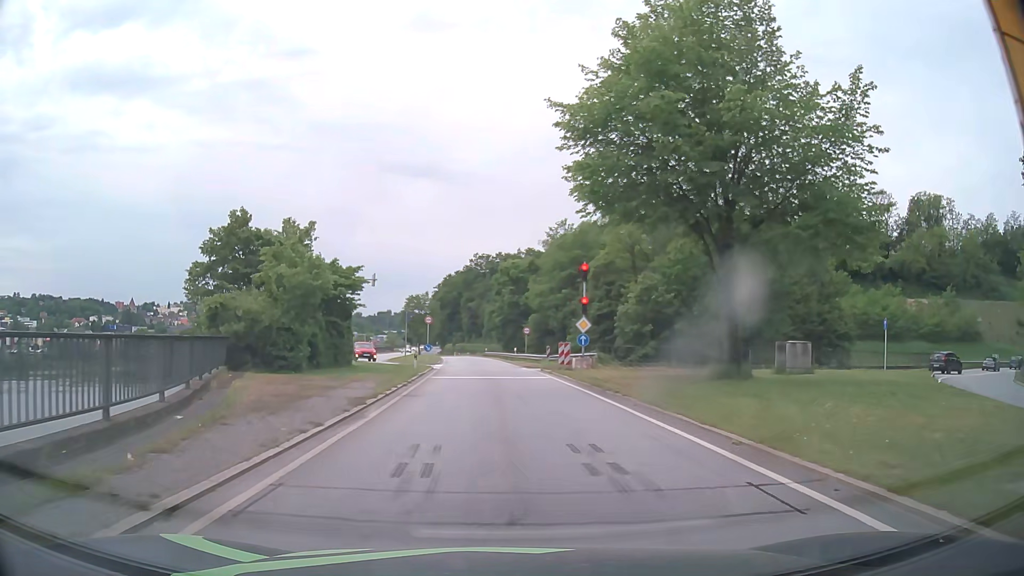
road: primary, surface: asphalt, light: Day
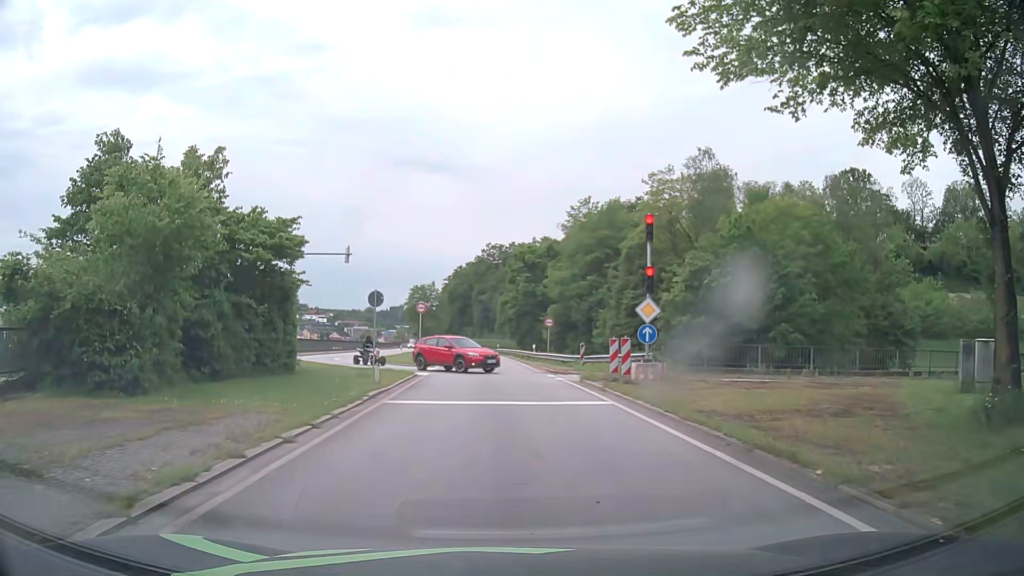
(-0.1, +11.9) m; -1°
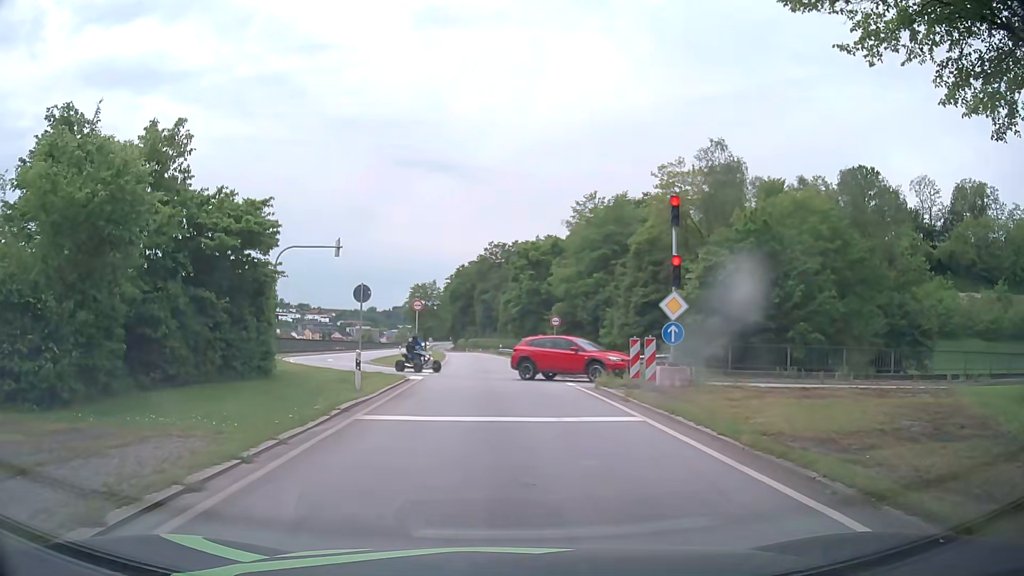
(0.0, +2.8) m; -1°
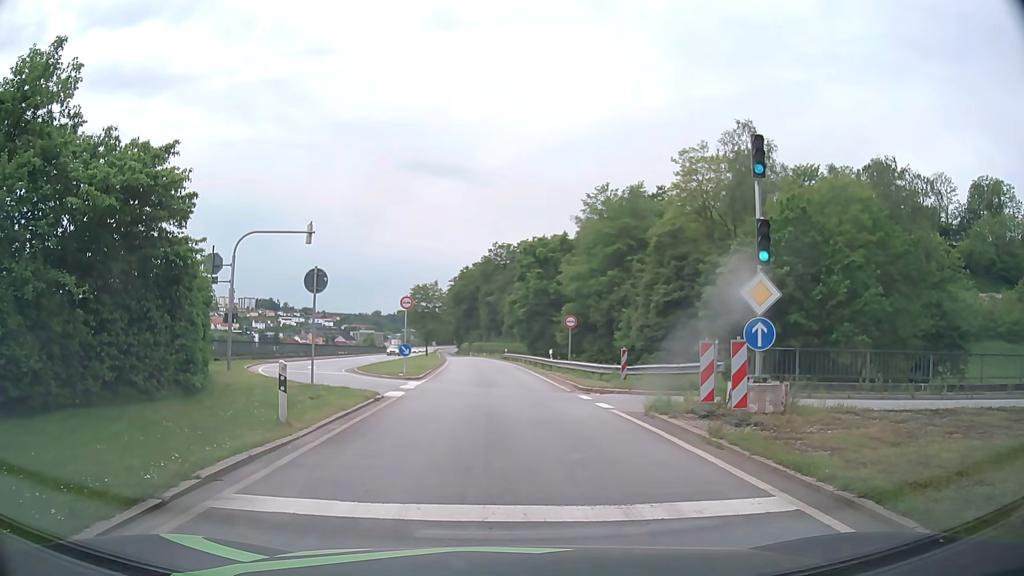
(0.0, +5.6) m; -2°
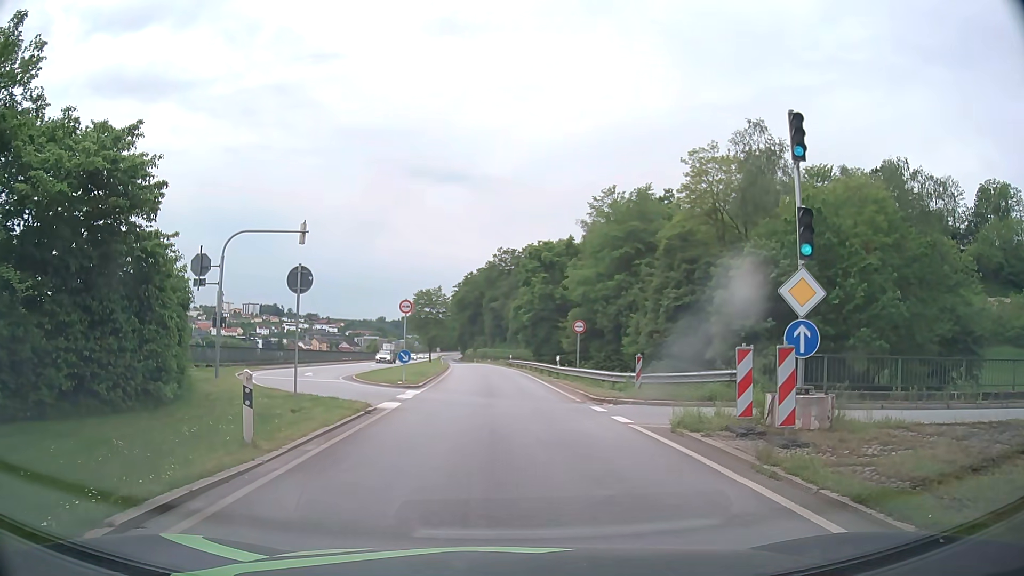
(+0.1, +1.9) m; +2°
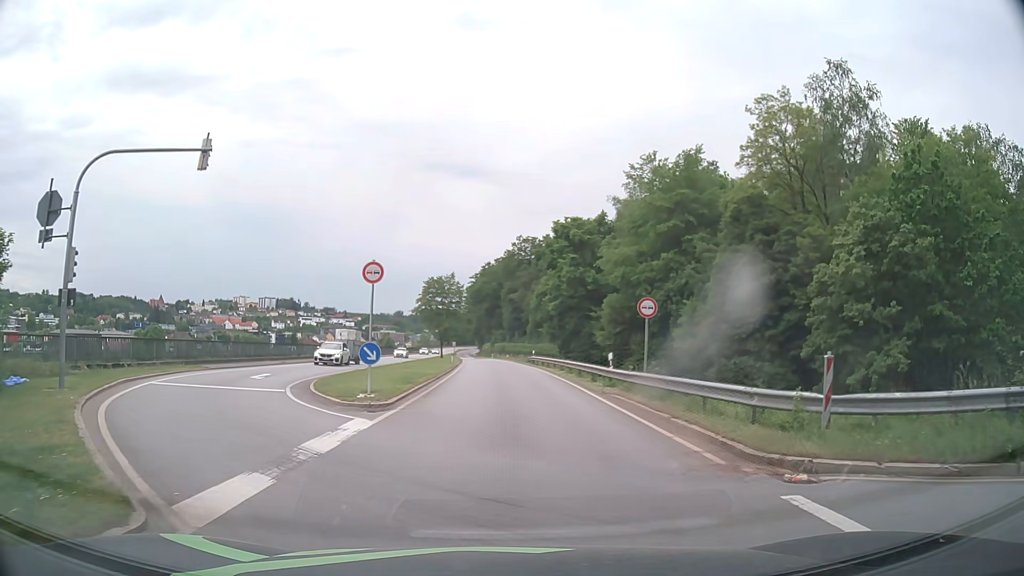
(-0.2, +12.0) m; -1°
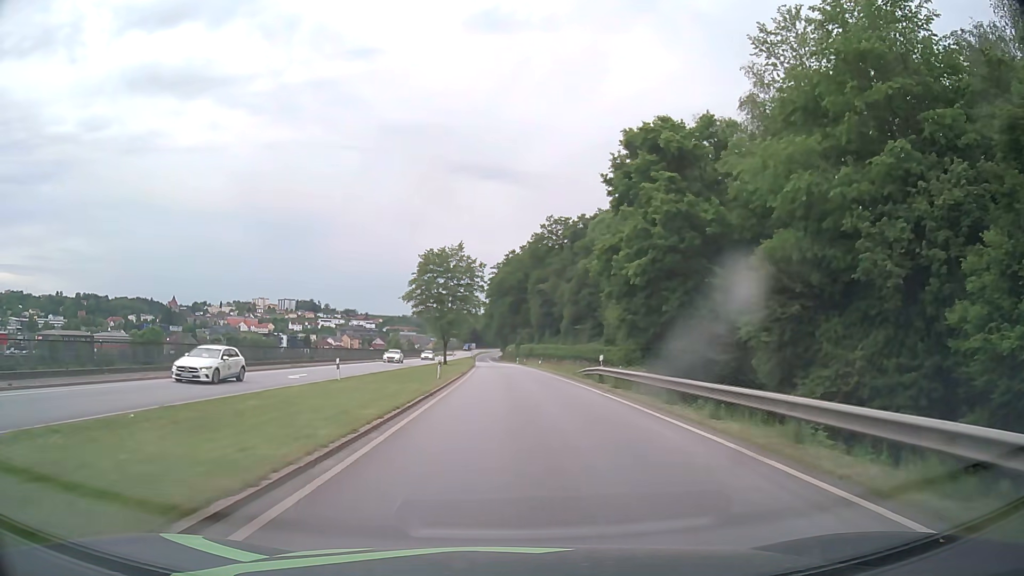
(-0.6, +30.5) m; -2°
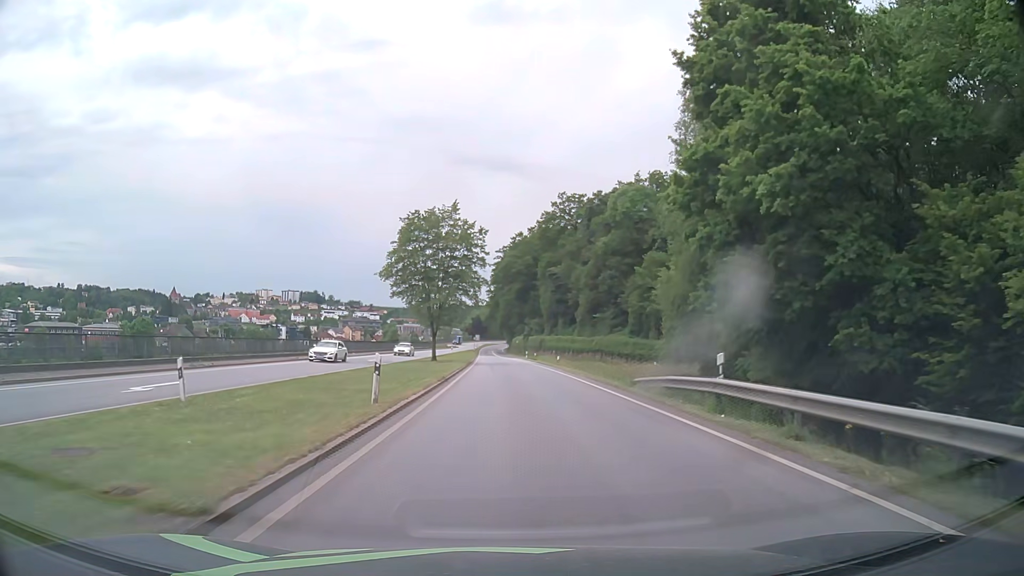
(-0.1, +15.9) m; -1°
(0, +10) (0, +20) (0, +30) (-1, +40) (-1, +50) (-1, +60) (-1, +70) (-2, +80) (-2, +90) (-2, +100) m
